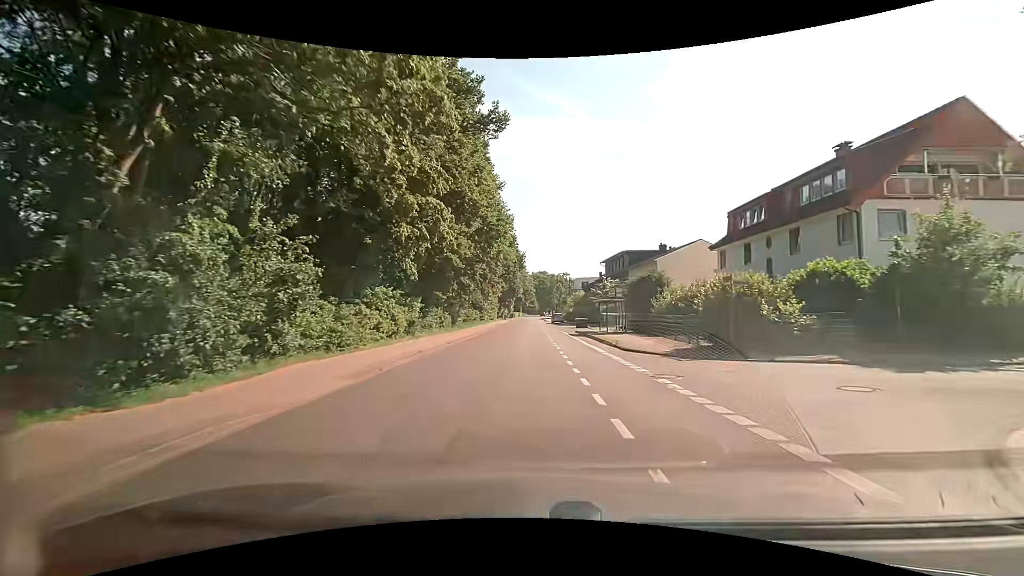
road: tertiary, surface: asphalt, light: Day
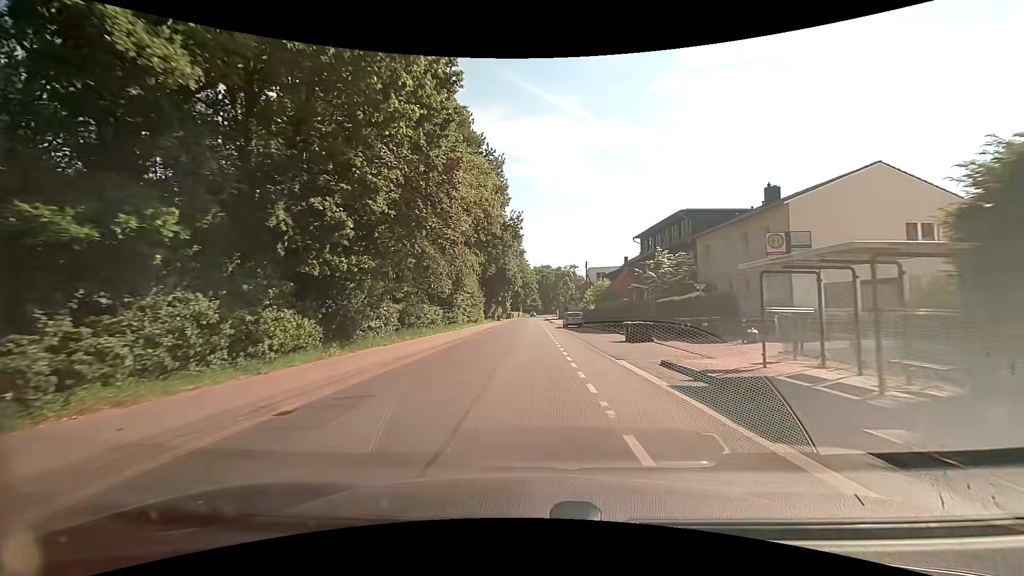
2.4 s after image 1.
(-0.3, +27.5) m; -1°
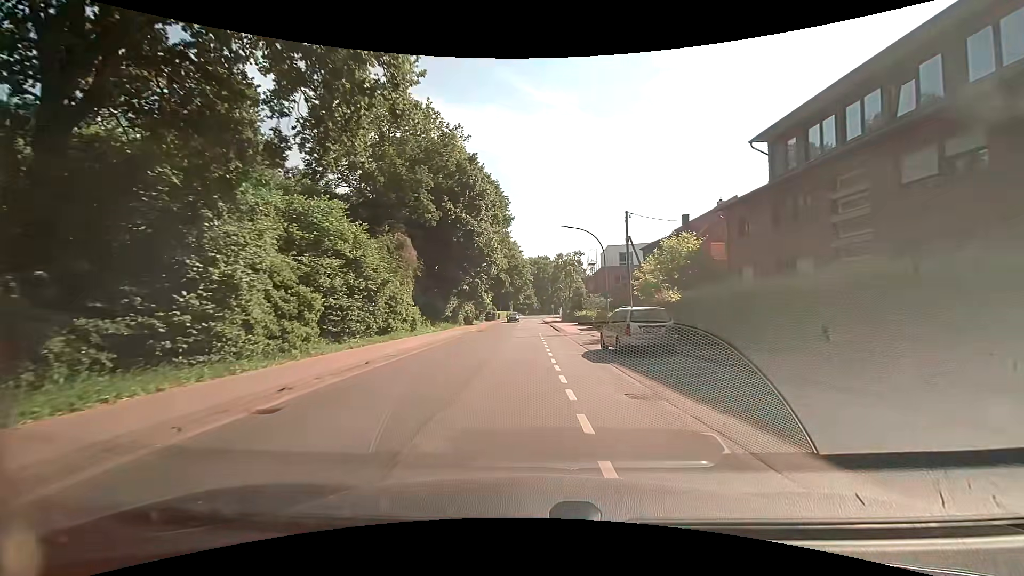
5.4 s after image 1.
(+0.3, +33.9) m; 0°
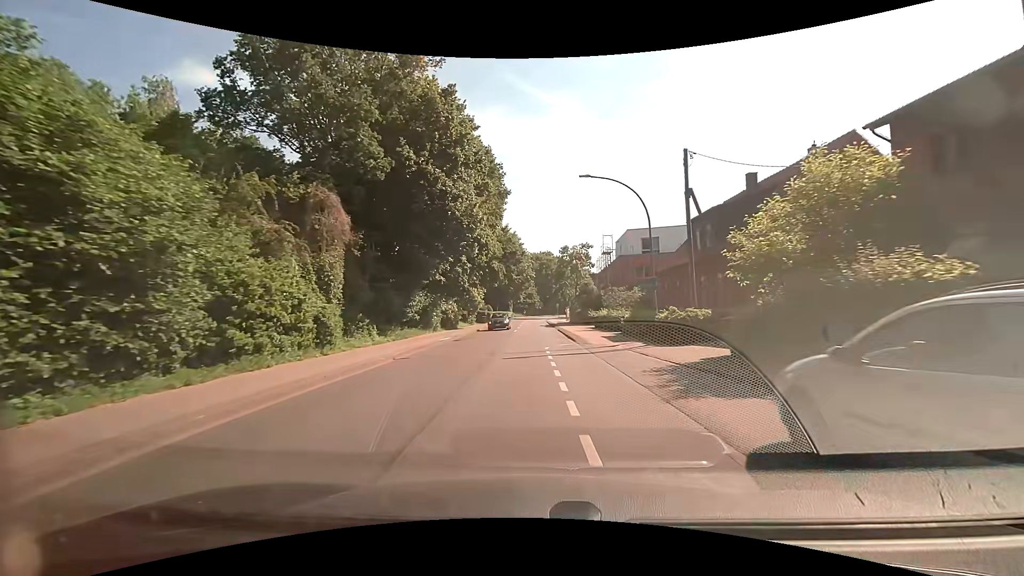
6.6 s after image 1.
(0.0, +13.4) m; 0°
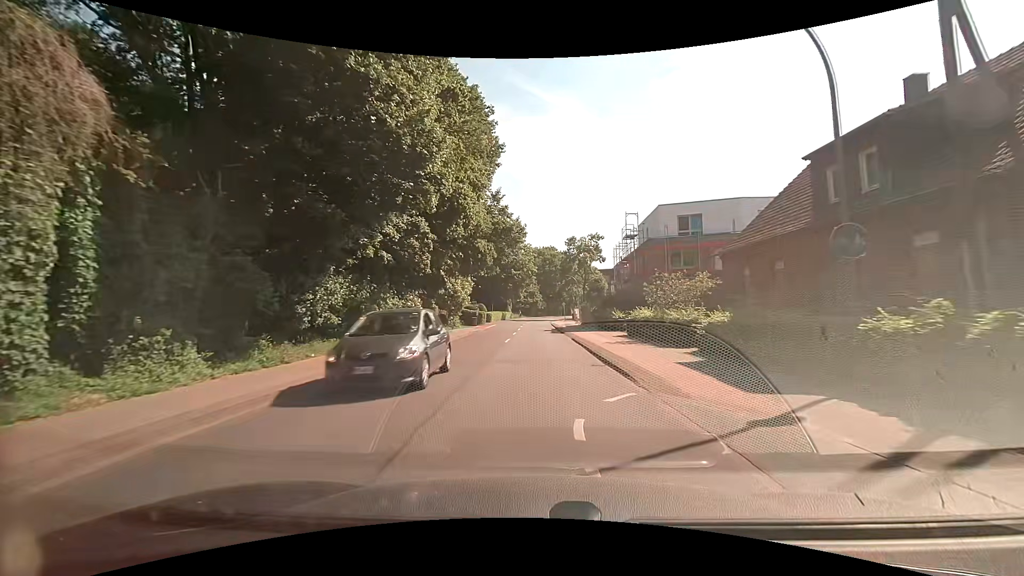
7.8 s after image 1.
(-0.2, +13.5) m; -1°
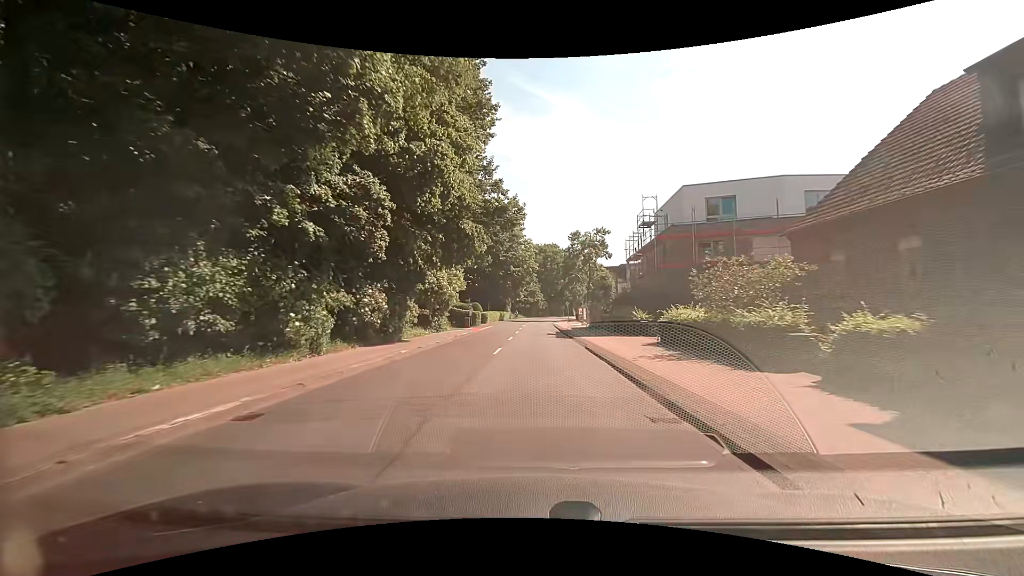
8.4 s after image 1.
(0.0, +6.8) m; 0°
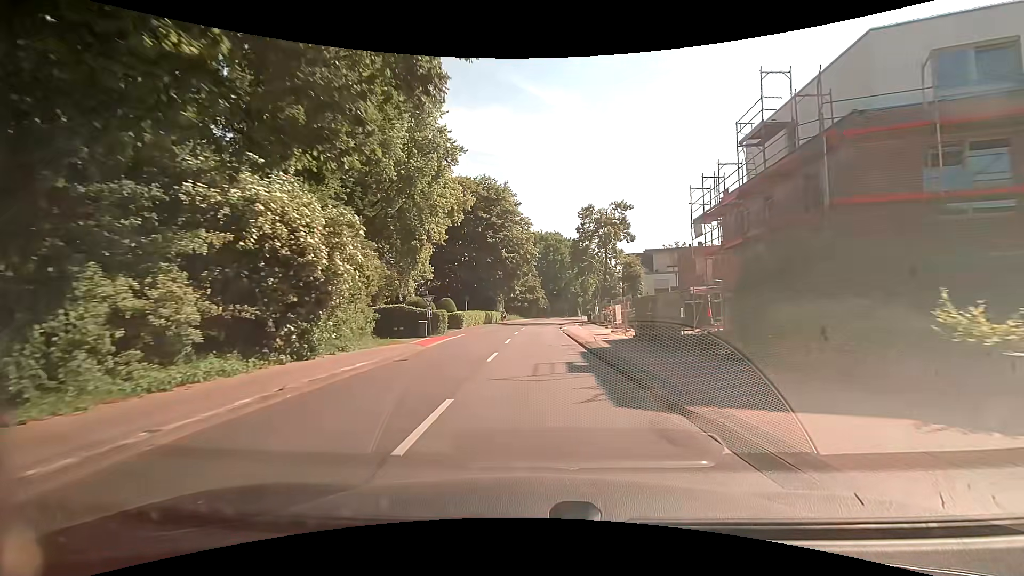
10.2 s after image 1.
(0.0, +20.6) m; 0°
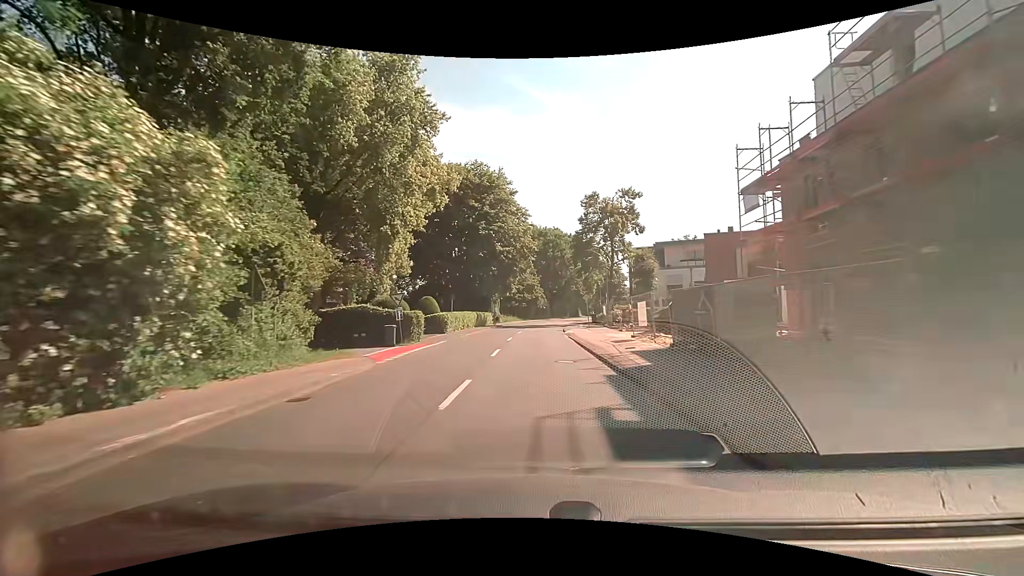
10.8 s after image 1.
(0.0, +6.9) m; 0°
(0, +10) (0, +20) (0, +30) (0, +40) (+1, +50) (+2, +60) (+3, +70) (+4, +80) (+6, +90) (+8, +99) m
